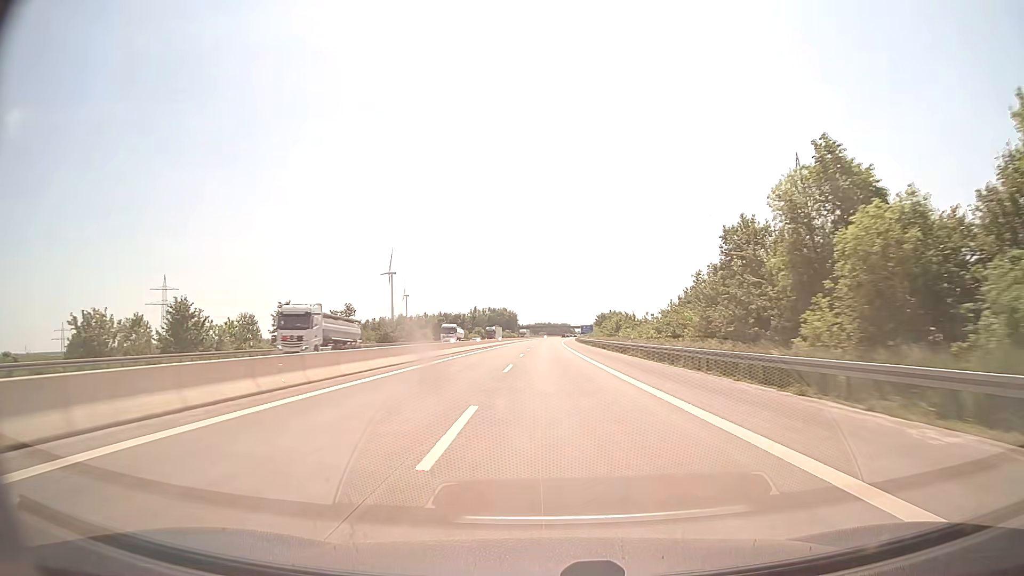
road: motorway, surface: asphalt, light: Day
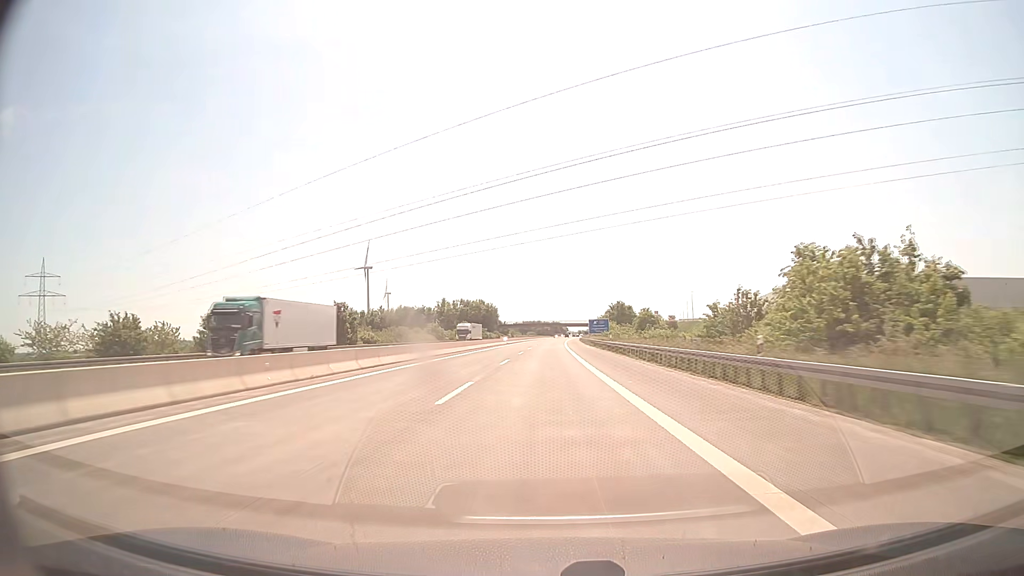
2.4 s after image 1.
(+0.6, +83.3) m; +1°
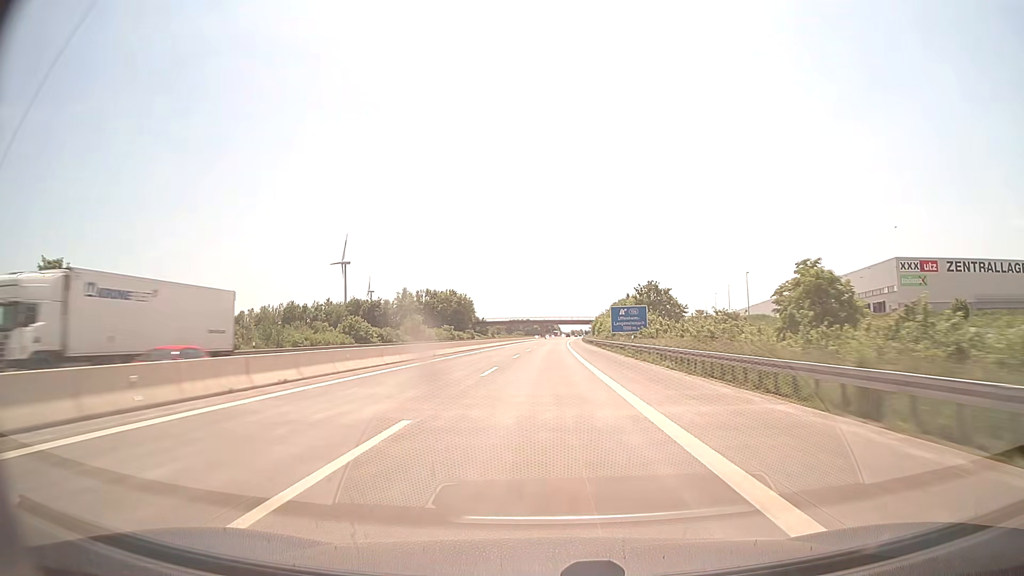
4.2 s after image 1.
(+0.5, +62.5) m; +1°
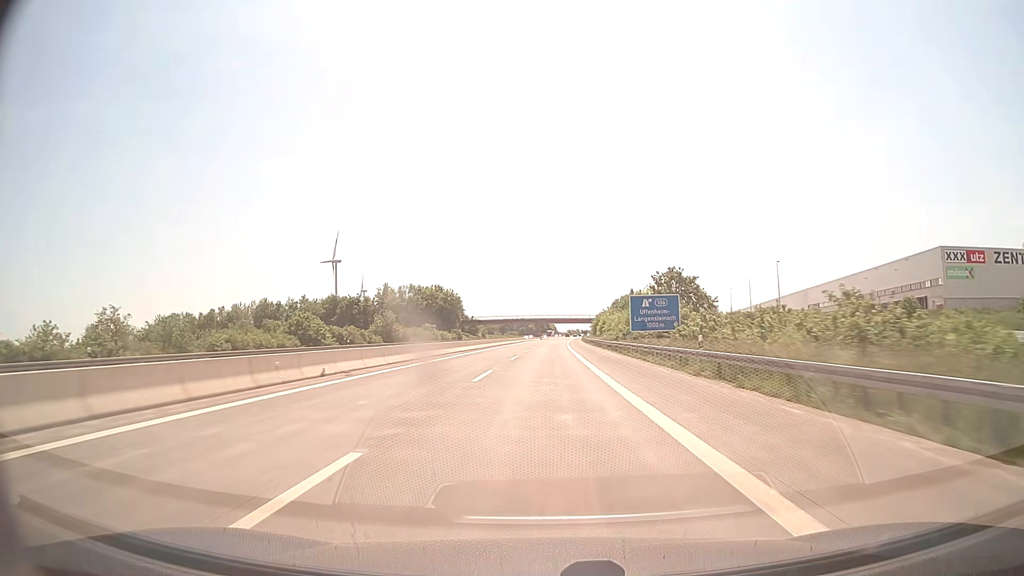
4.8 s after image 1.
(+0.1, +20.8) m; 0°
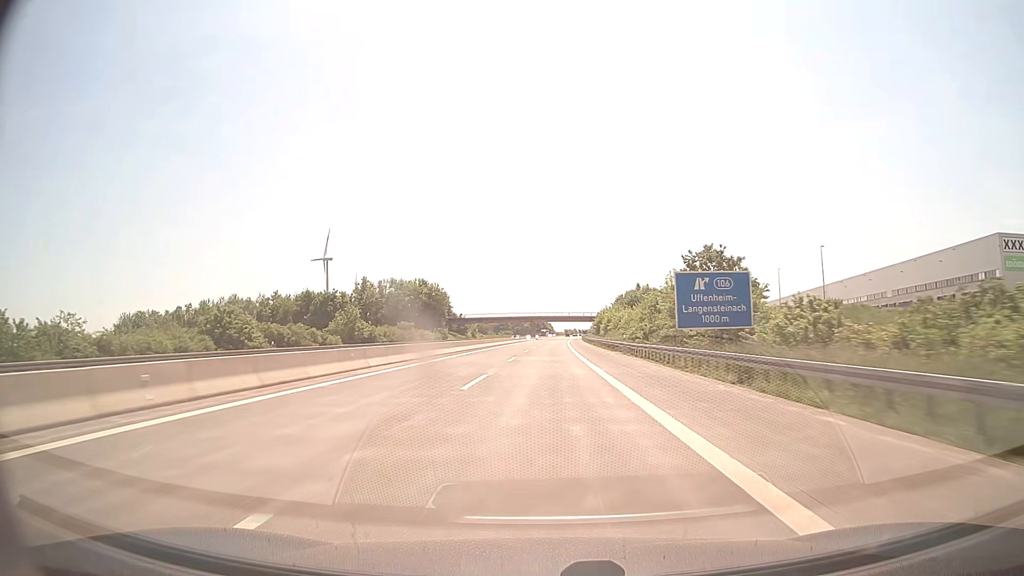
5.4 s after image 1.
(0.0, +20.8) m; 0°
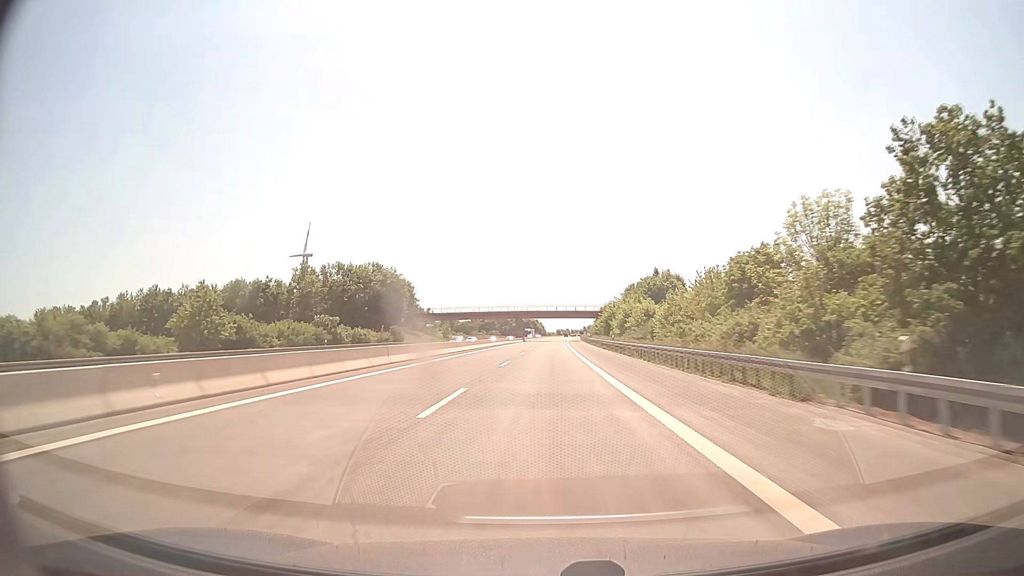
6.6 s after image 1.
(+0.3, +41.7) m; +1°
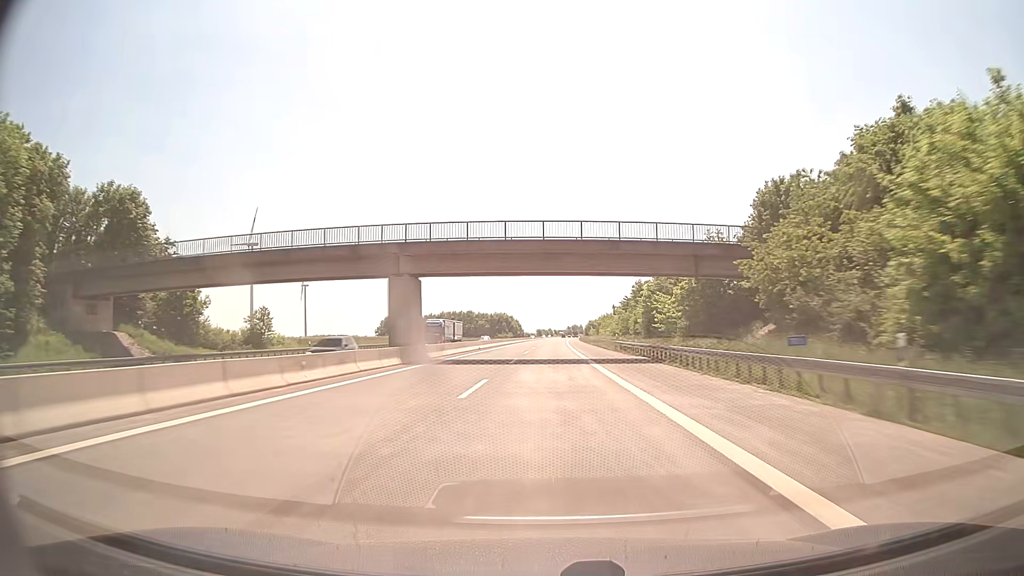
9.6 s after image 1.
(+1.5, +104.1) m; +2°
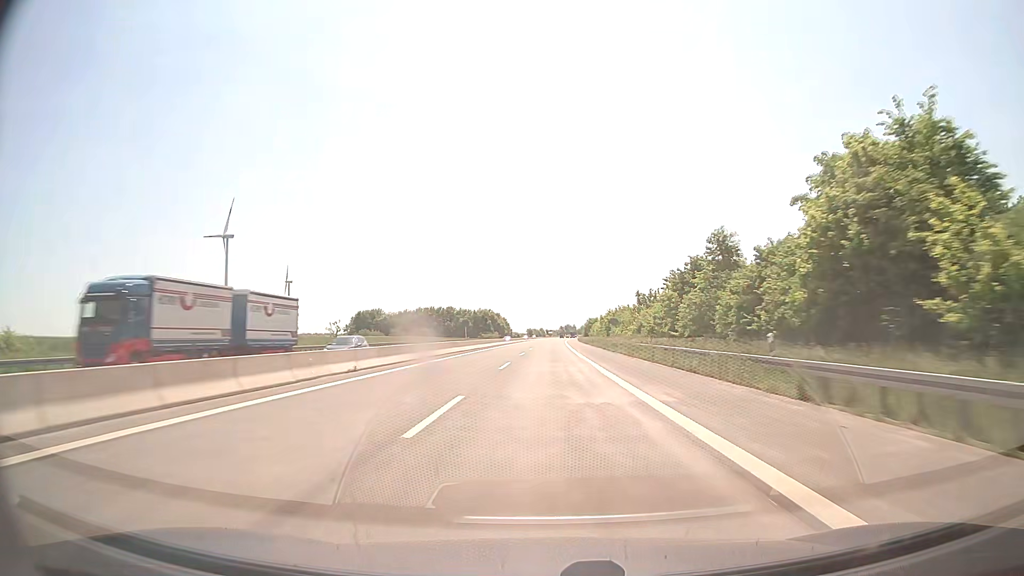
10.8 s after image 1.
(+0.2, +41.6) m; +1°
(0, +10) (0, +20) (0, +30) (0, +40) (0, +50) (+1, +60) (+1, +70) (+1, +80) (+1, +90) (+1, +100) m
